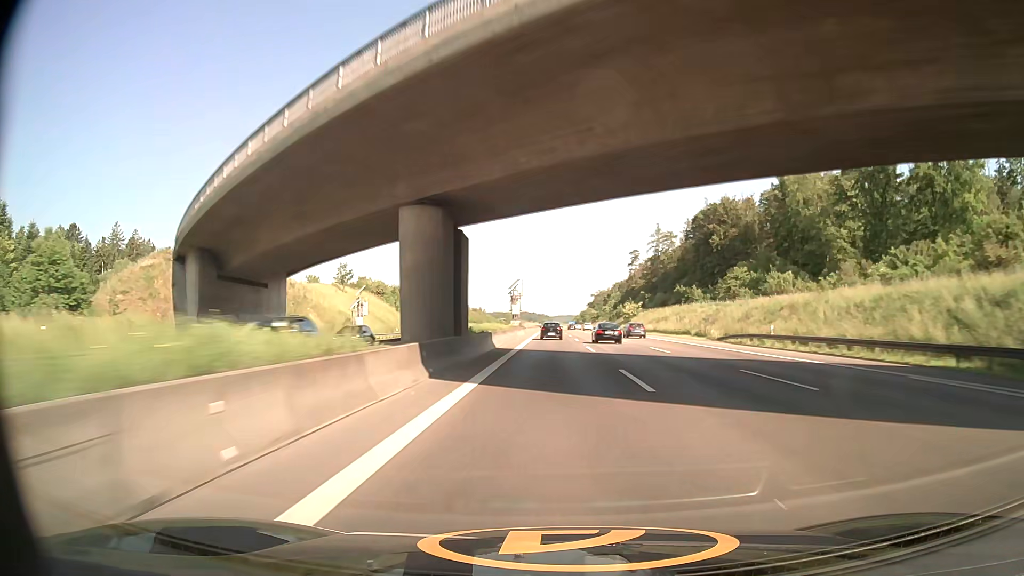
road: motorway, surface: asphalt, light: Day
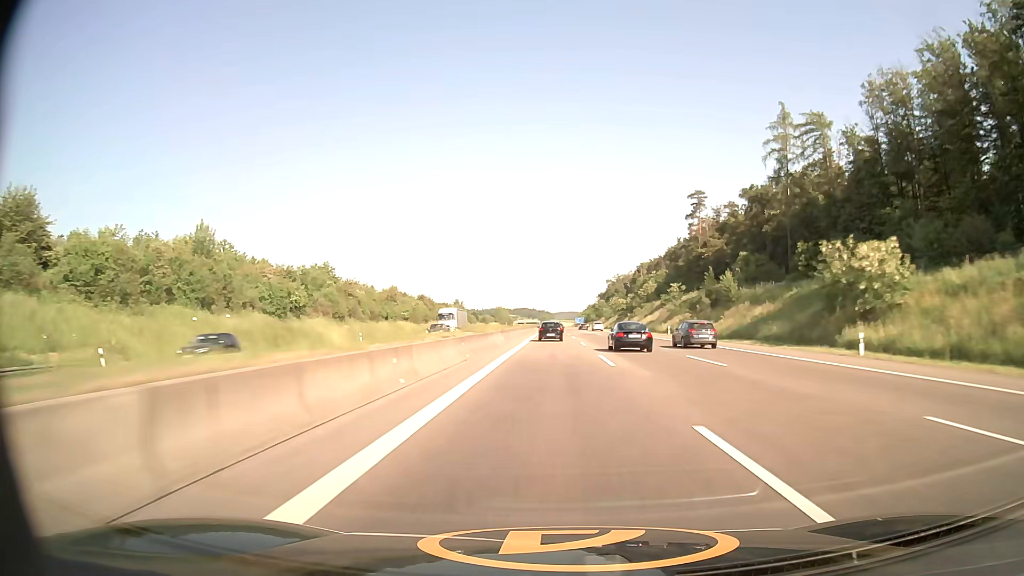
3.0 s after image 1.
(0.0, +118.5) m; 0°
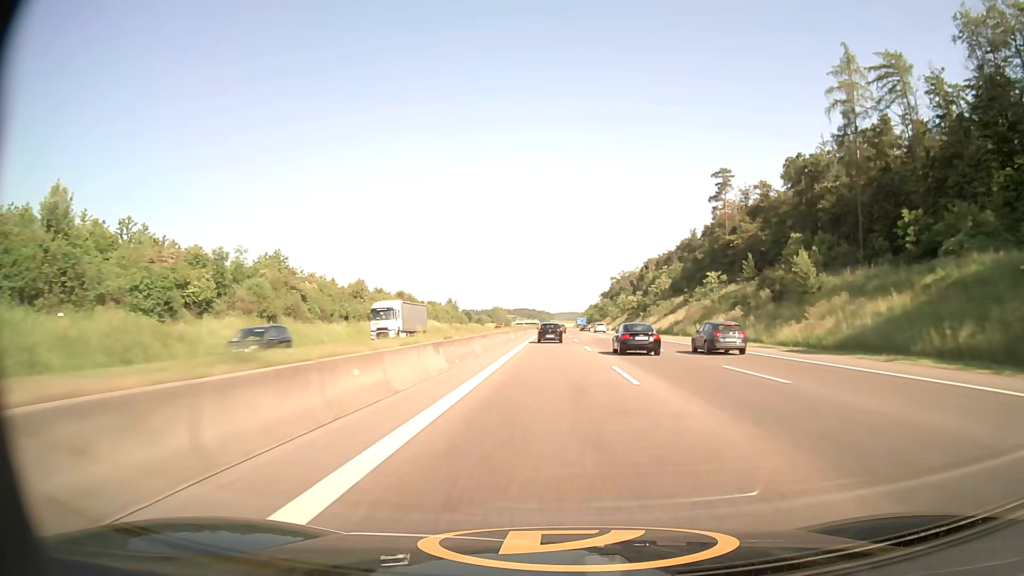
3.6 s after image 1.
(0.0, +23.7) m; 0°
(0, +10) (0, +20) (0, +30) (0, +40) (0, +50) (0, +60) (0, +70) (0, +80) (0, +90) (0, +100) m
